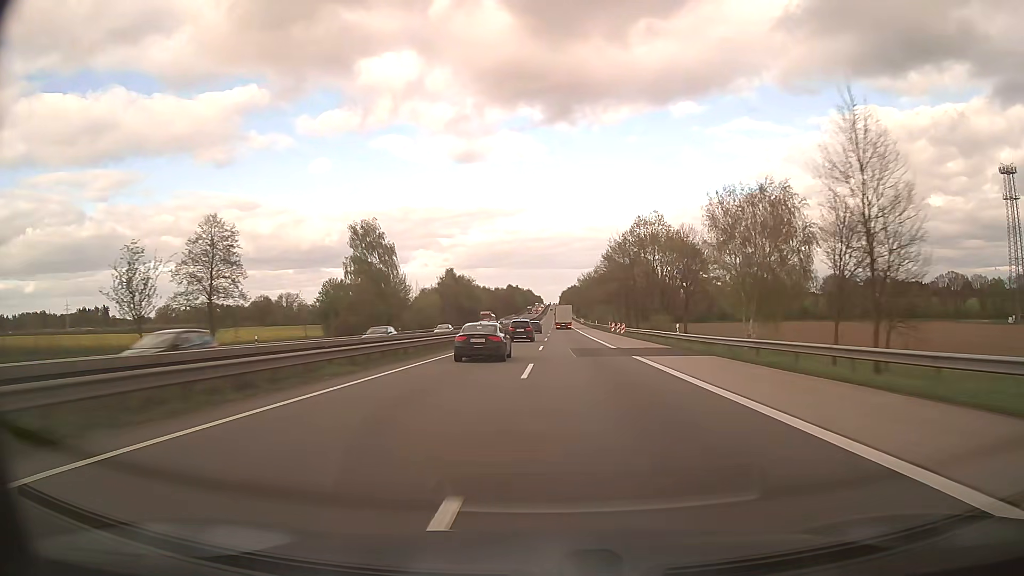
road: motorway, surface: asphalt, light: Day
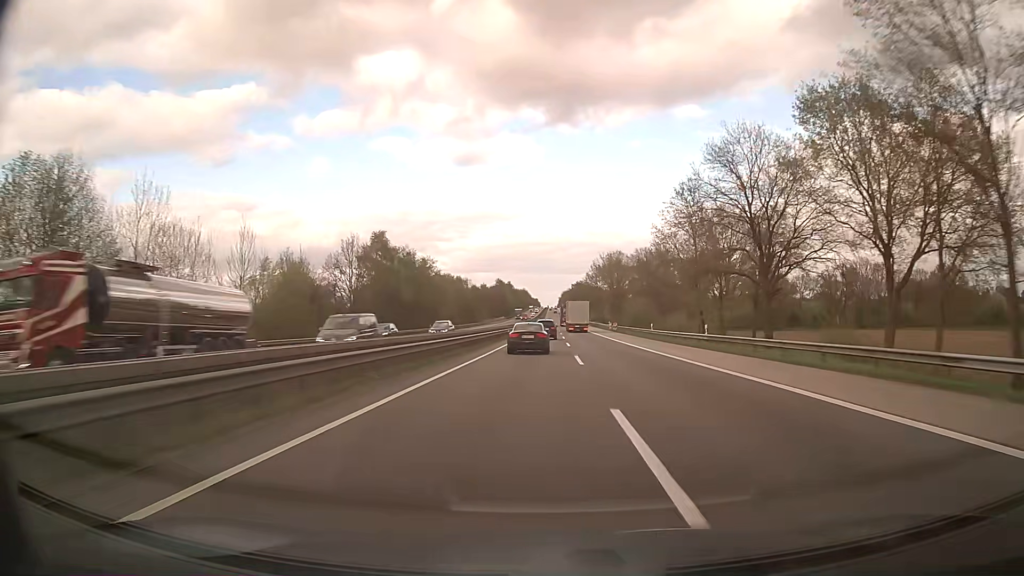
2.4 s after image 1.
(-0.1, +82.6) m; 0°
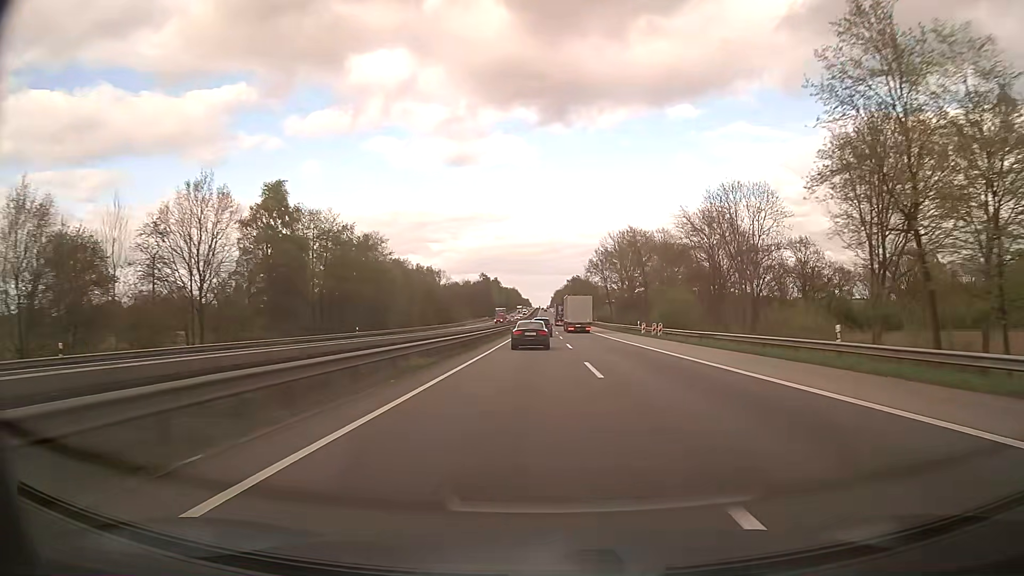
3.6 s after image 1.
(+0.3, +41.2) m; +1°
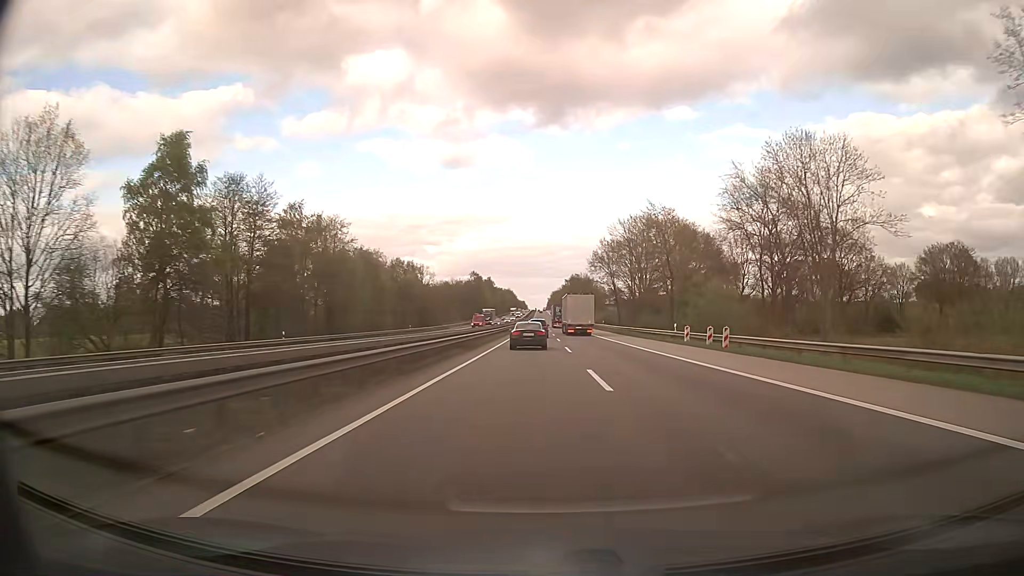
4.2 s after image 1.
(+0.1, +20.6) m; 0°
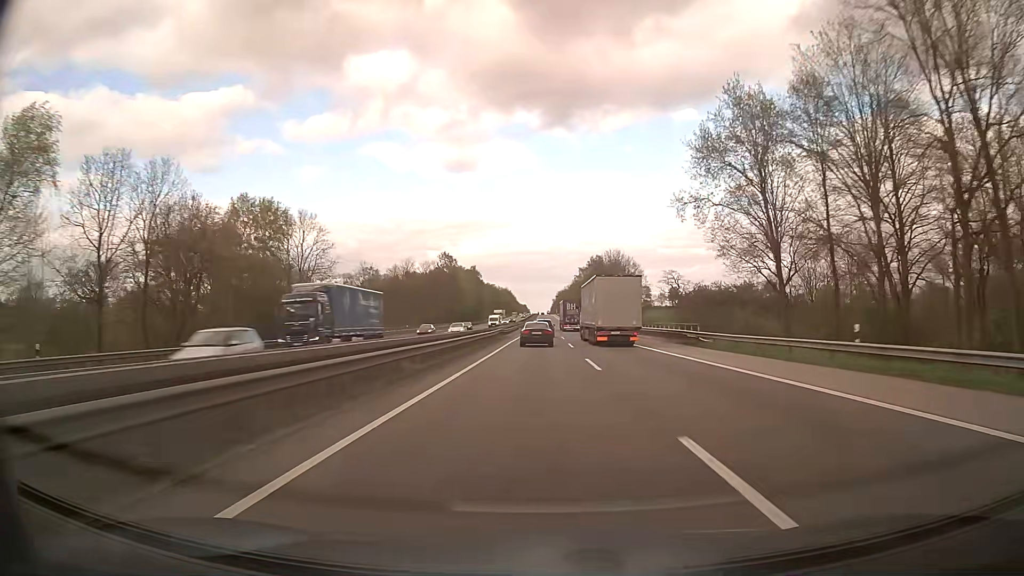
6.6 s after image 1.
(0.0, +82.2) m; 0°
(0, +10) (0, +20) (0, +30) (0, +40) (0, +50) (0, +60) (0, +70) (0, +80) (0, +90) (0, +100) m
